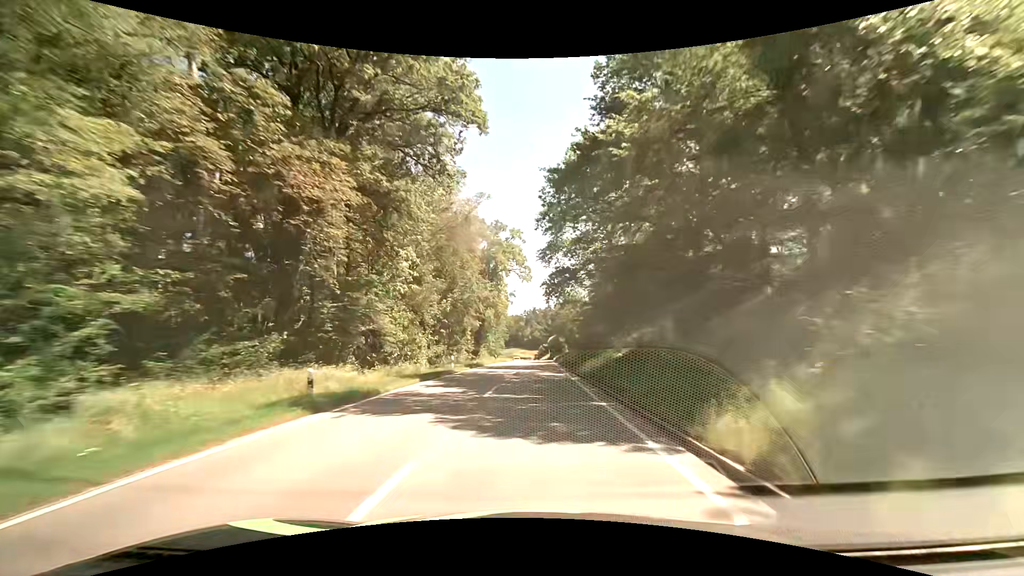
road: secondary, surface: asphalt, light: Day
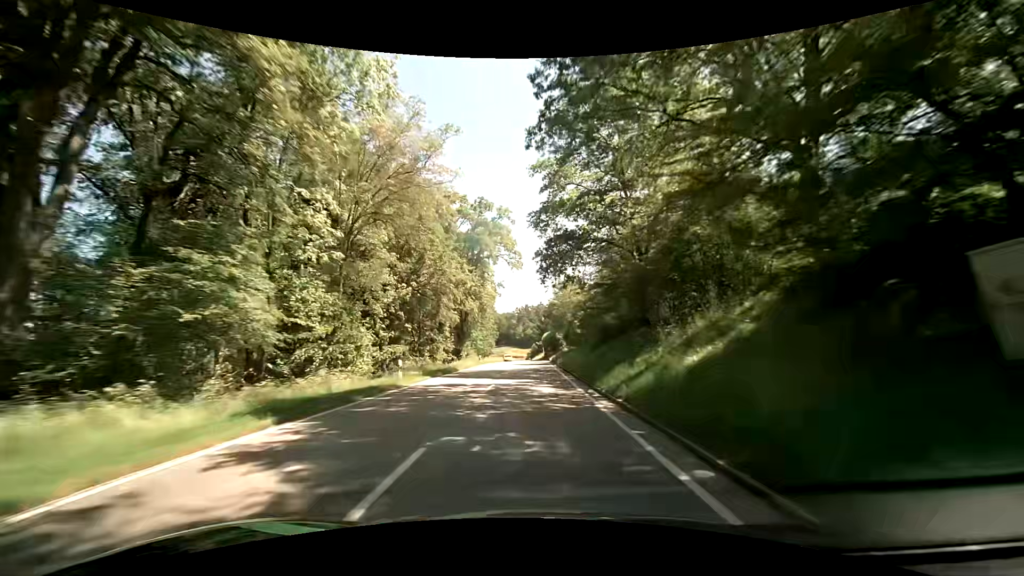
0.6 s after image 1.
(+0.2, +11.1) m; +2°
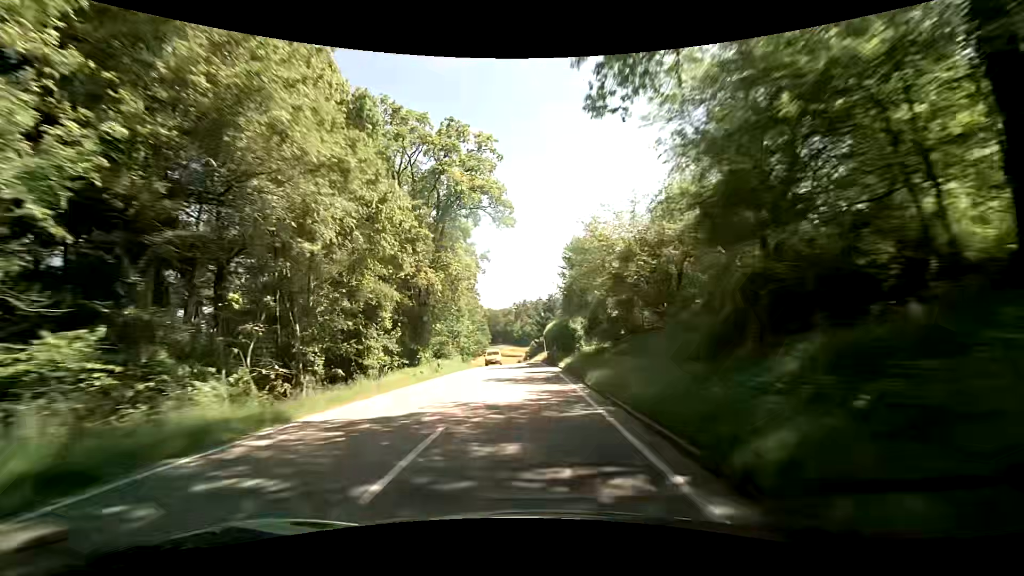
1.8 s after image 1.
(-0.2, +22.3) m; -1°
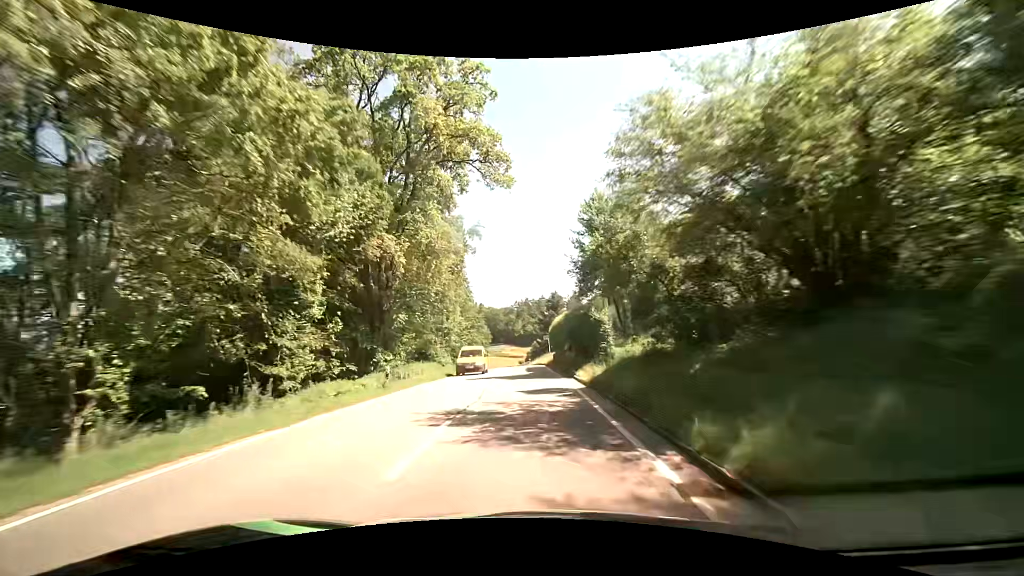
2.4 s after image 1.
(+0.1, +11.2) m; 0°
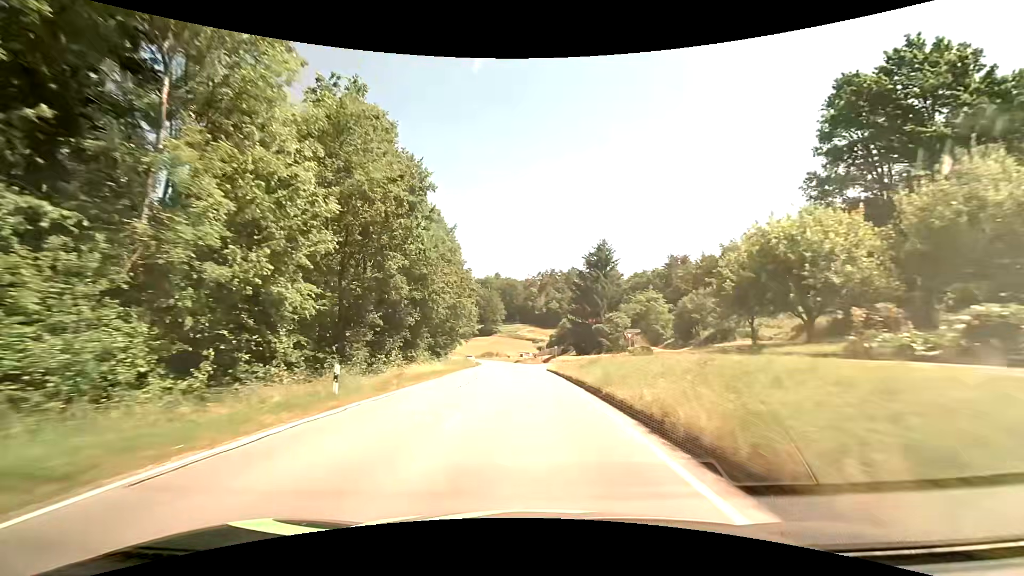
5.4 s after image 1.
(-0.7, +56.6) m; -3°
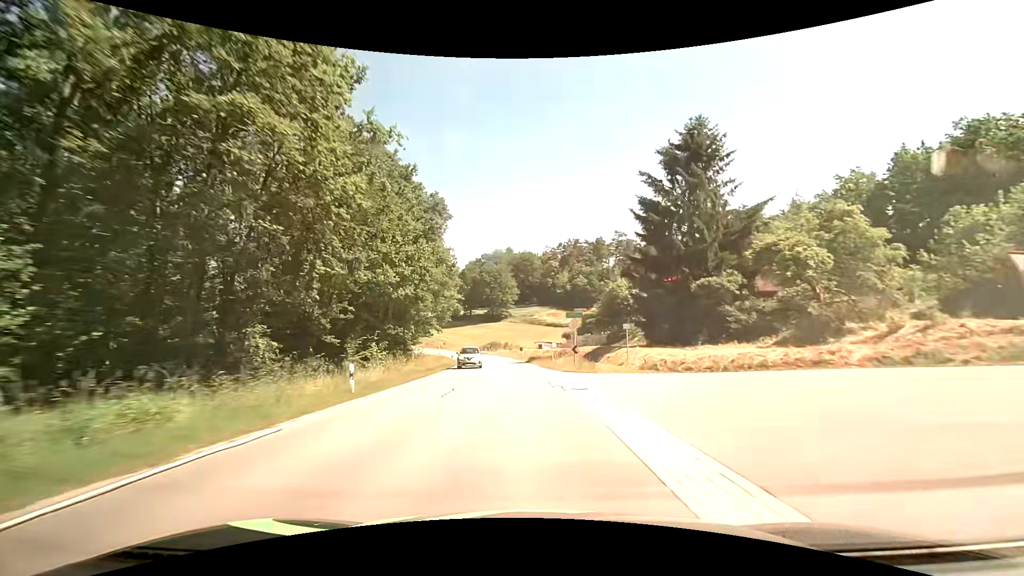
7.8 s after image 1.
(-0.1, +45.9) m; -1°
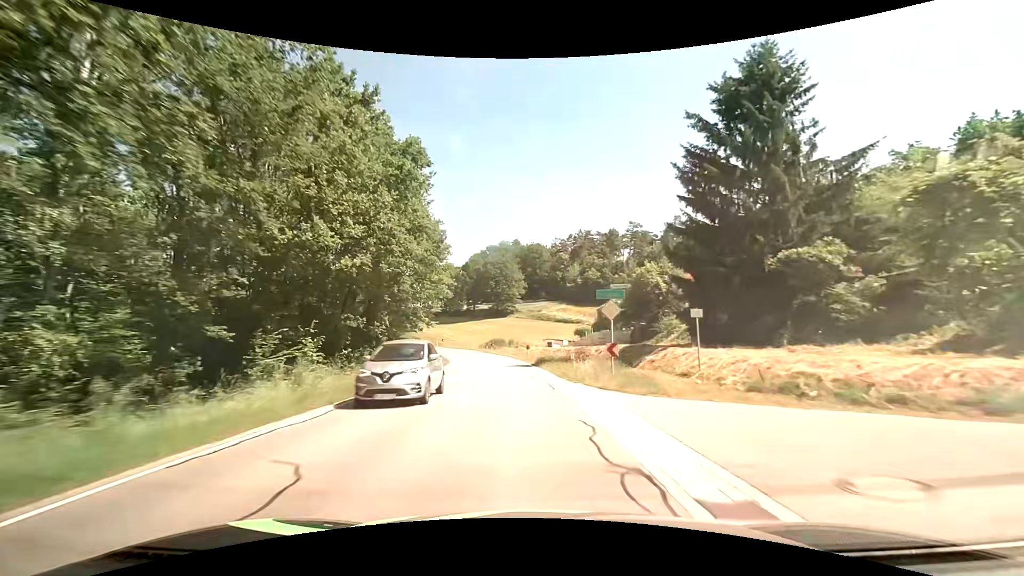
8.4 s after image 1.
(0.0, +11.6) m; -1°
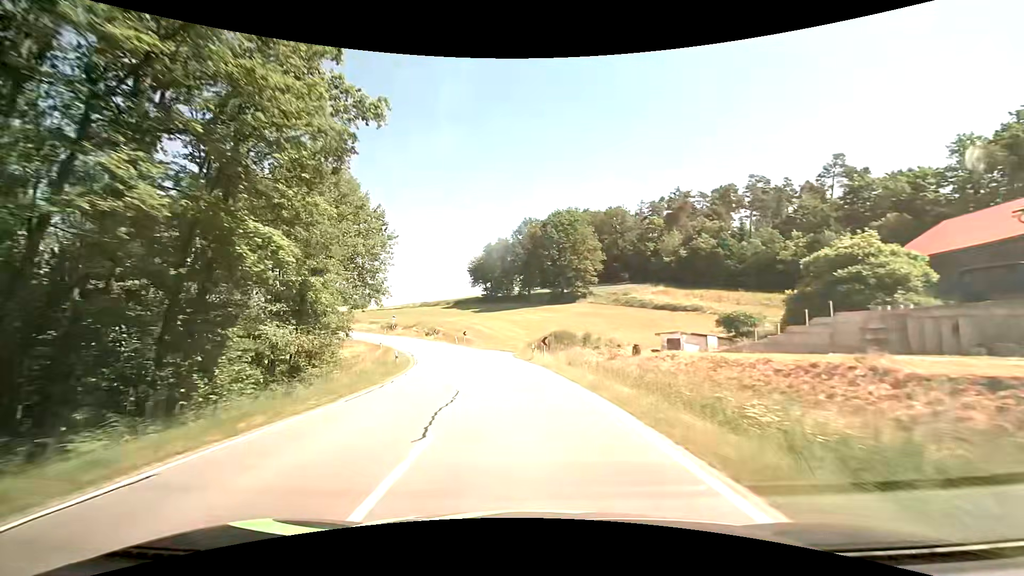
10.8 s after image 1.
(-2.5, +44.6) m; -7°
(0, +10) (-1, +20) (-2, +30) (-4, +40) (-7, +49) (-11, +58) (-16, +67) (-21, +76) (-27, +84) (-34, +91) m
